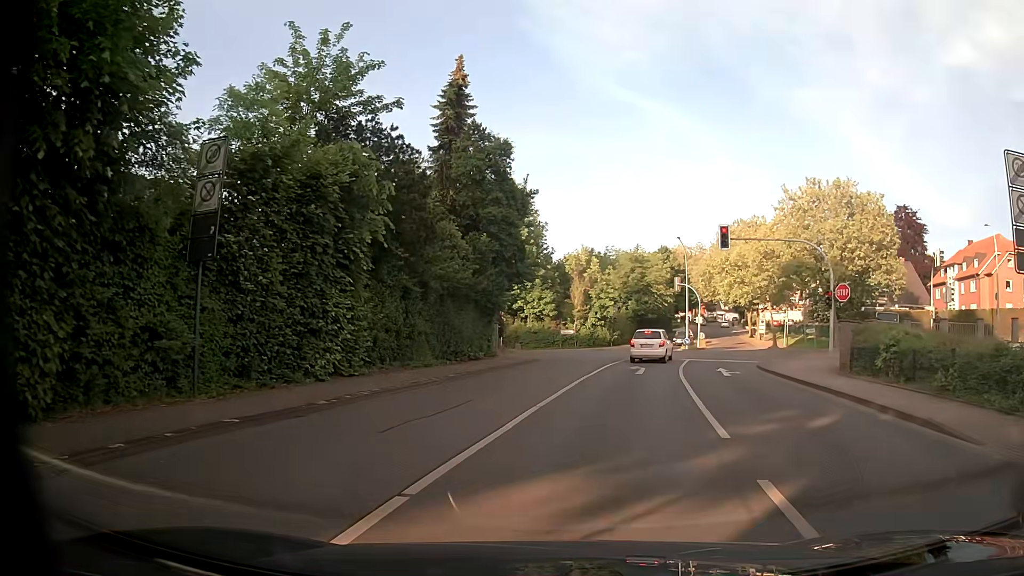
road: residential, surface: asphalt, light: Day
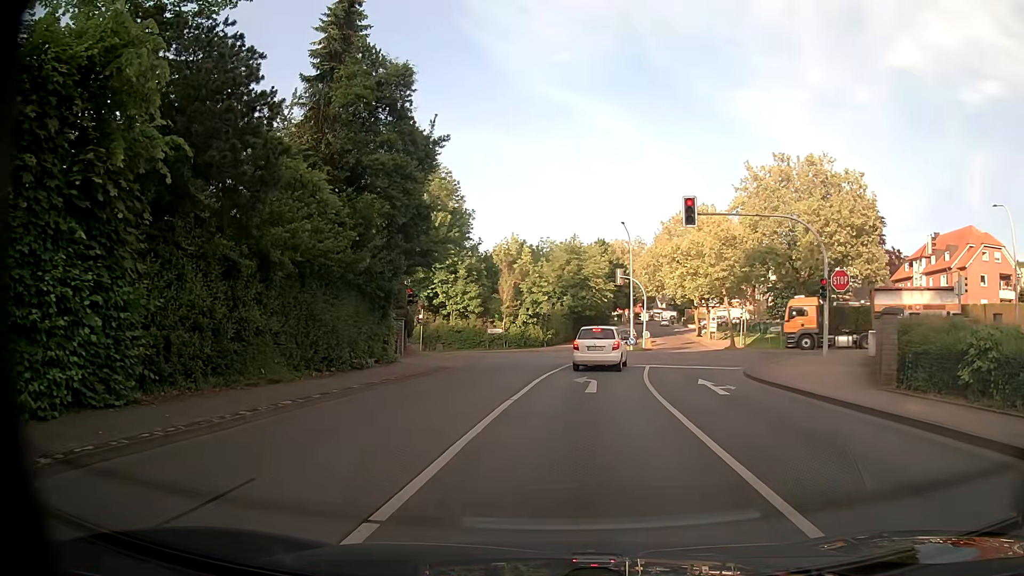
(+0.3, +7.5) m; +5°
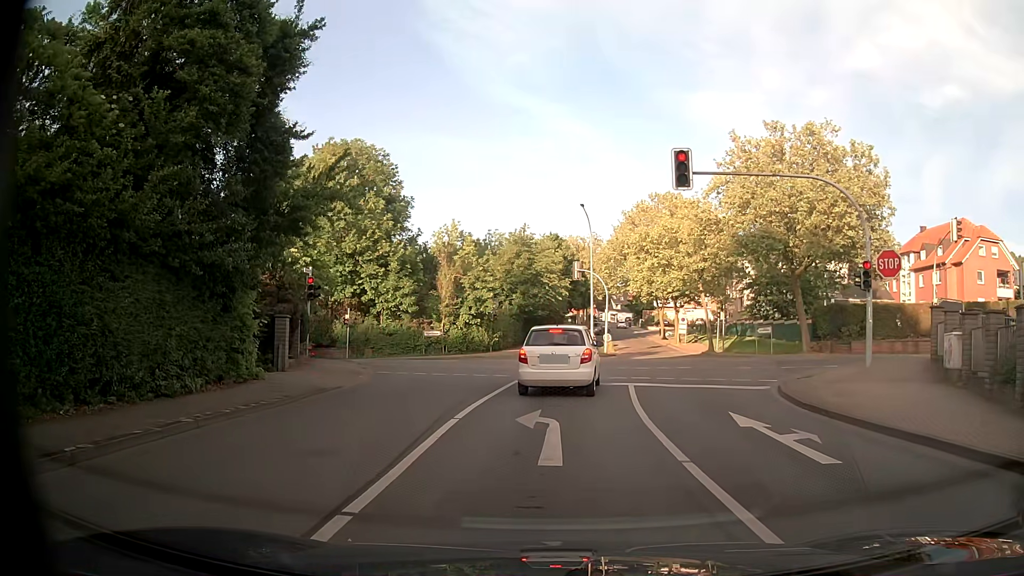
(+0.4, +8.0) m; +6°
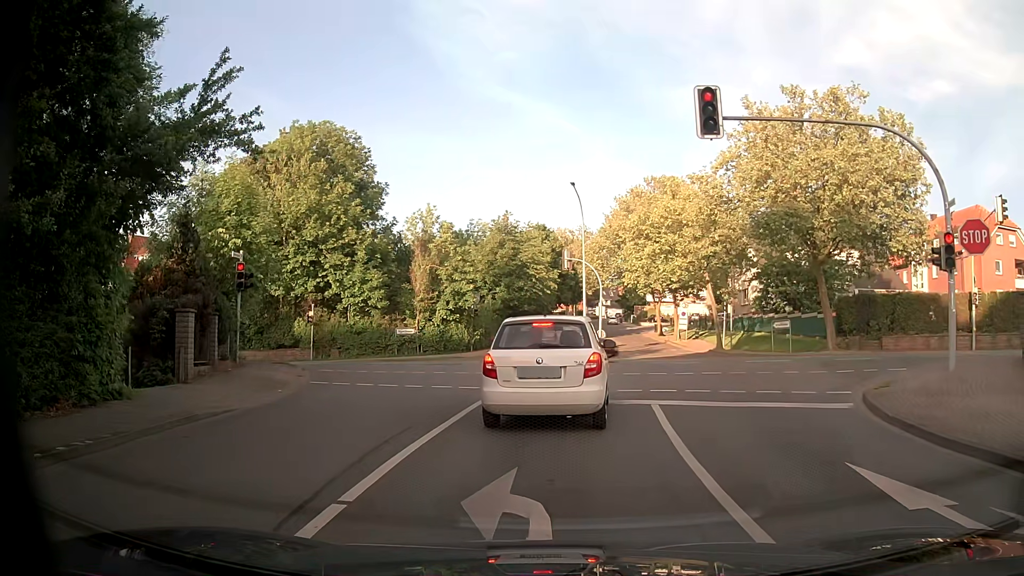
(-0.1, +5.3) m; +1°
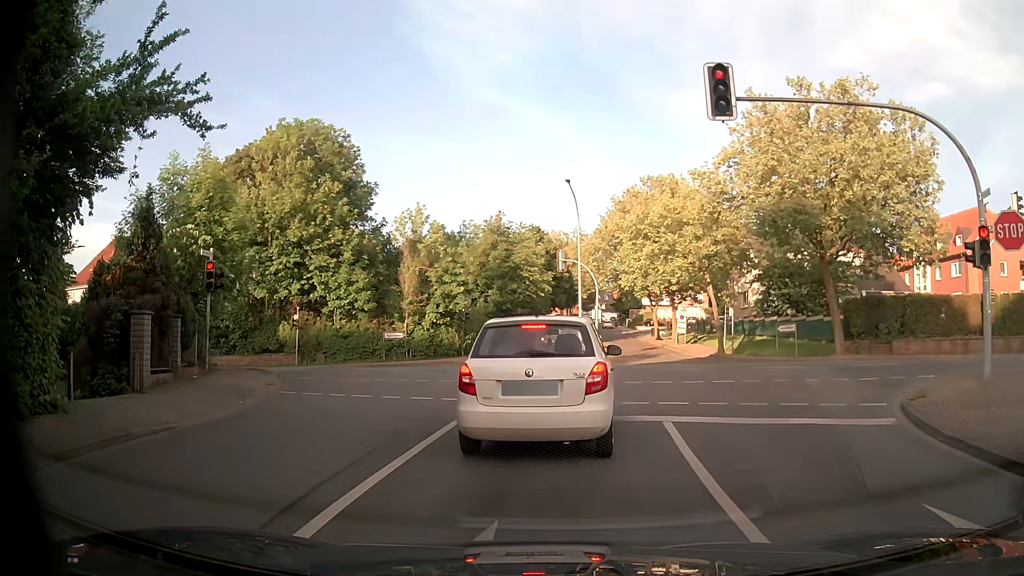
(0.0, +1.7) m; 0°
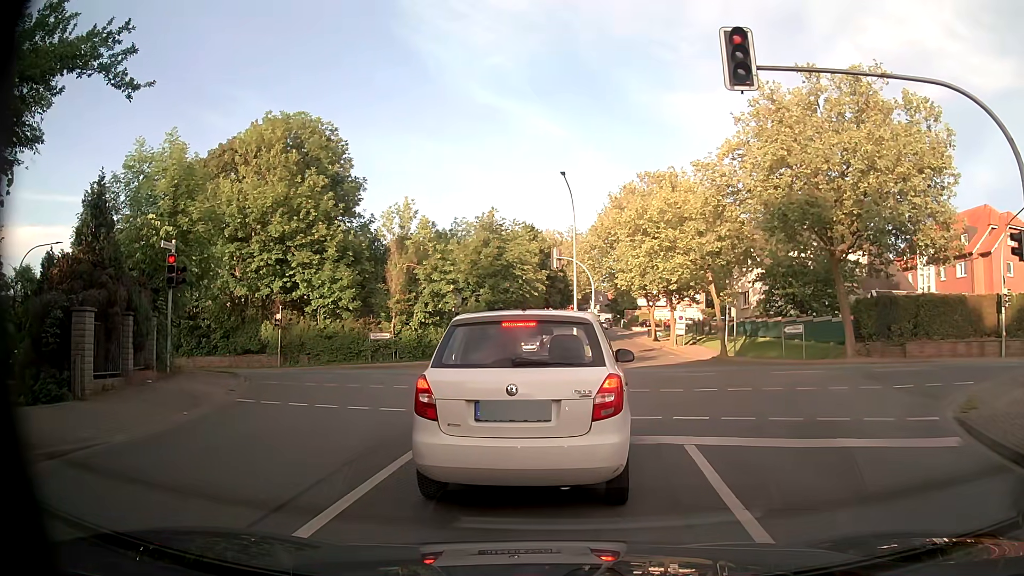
(0.0, +1.9) m; 0°
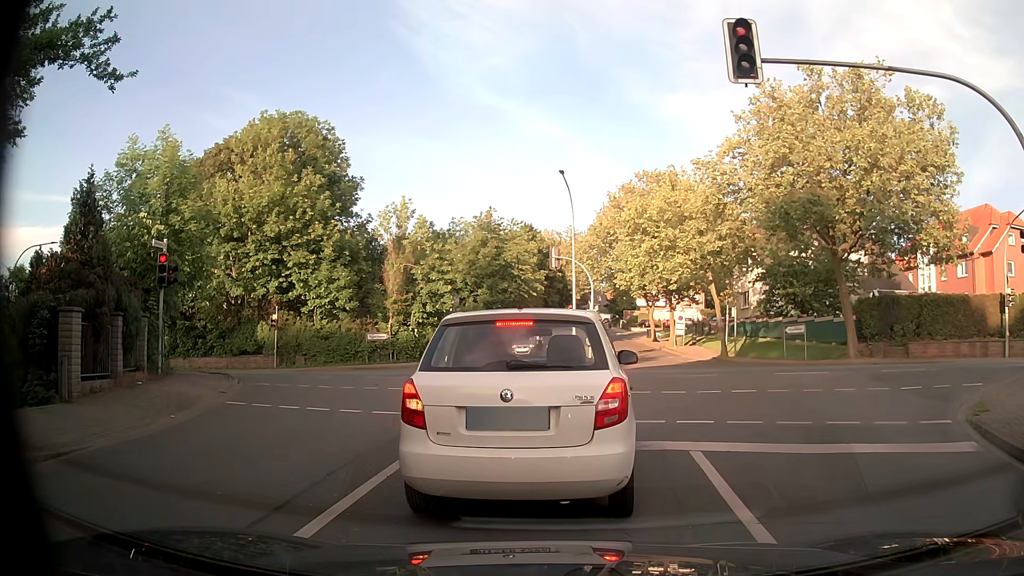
(0.0, +0.4) m; 0°
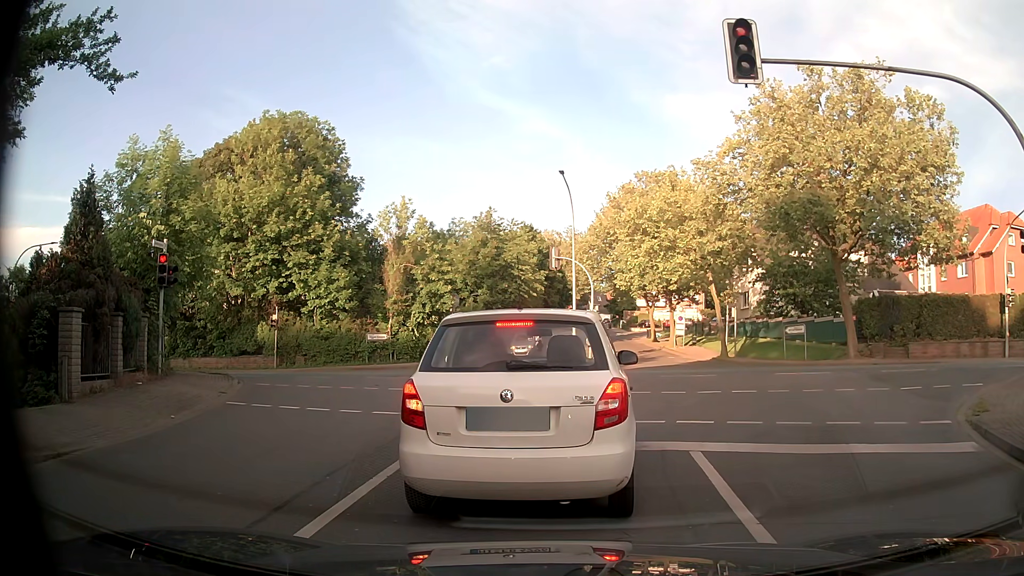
(0.0, 0.0) m; 0°
